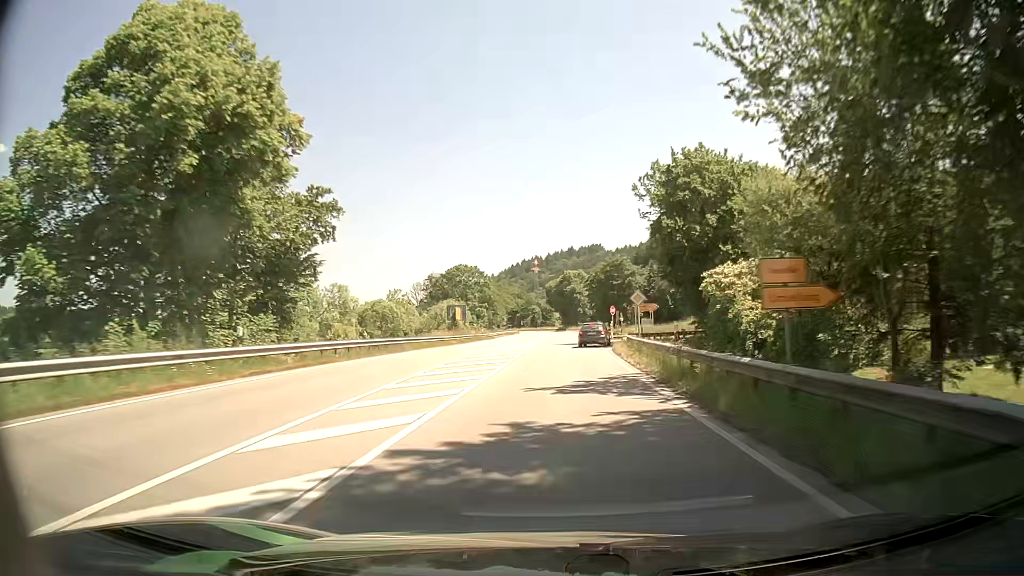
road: primary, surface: asphalt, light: Day
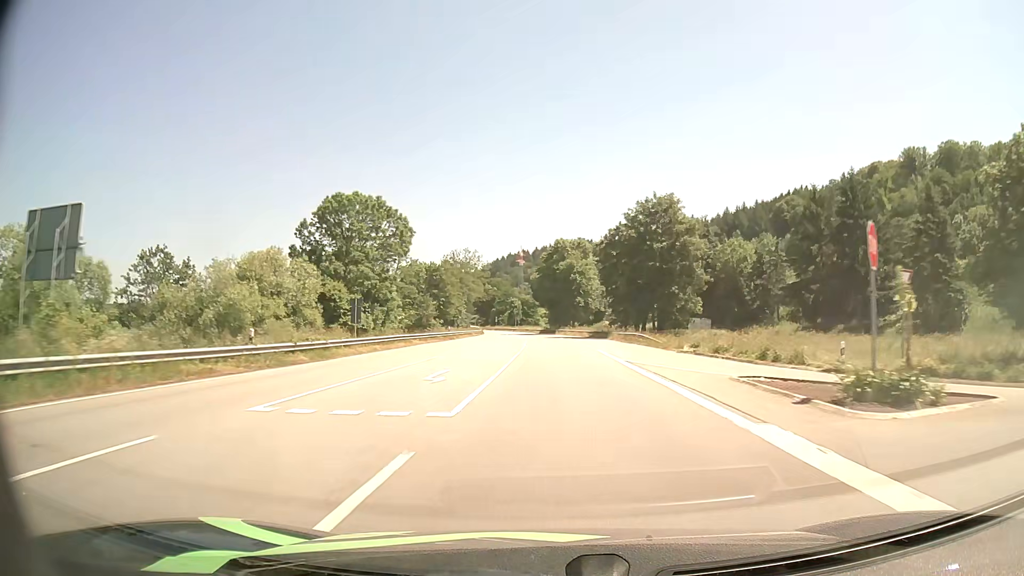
(+1.2, +65.2) m; +2°
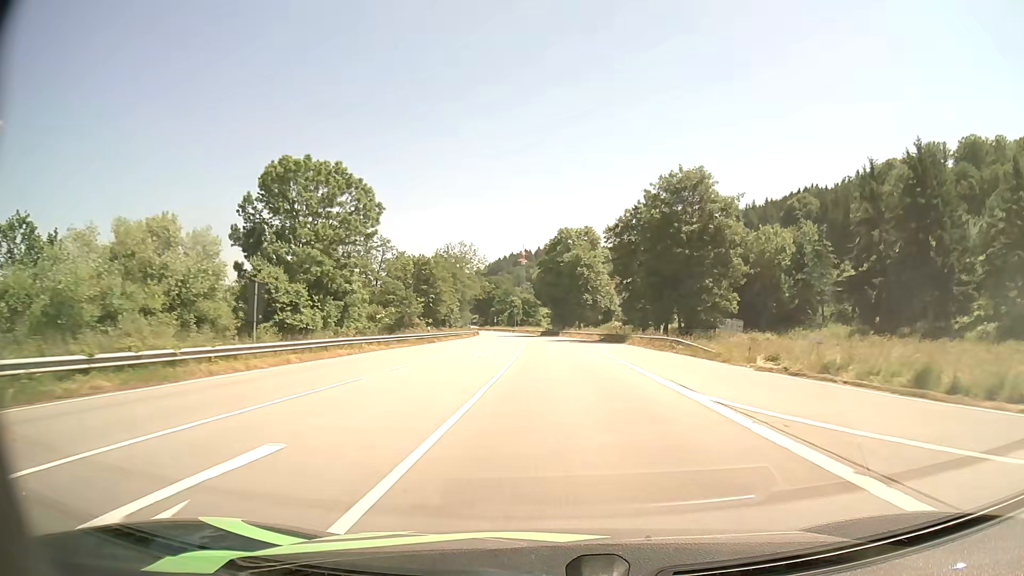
(0.0, +13.4) m; 0°
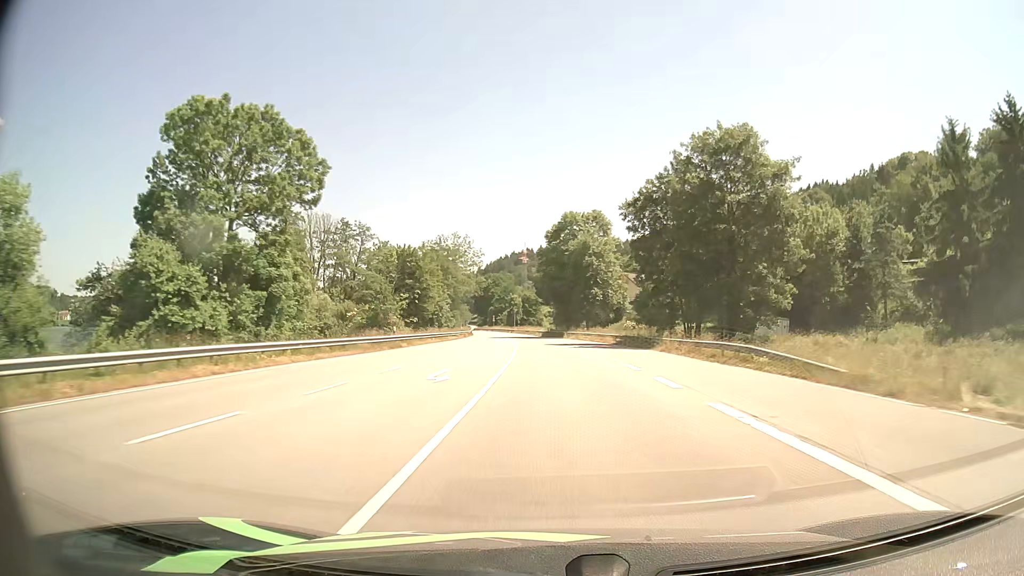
(0.0, +13.6) m; 0°
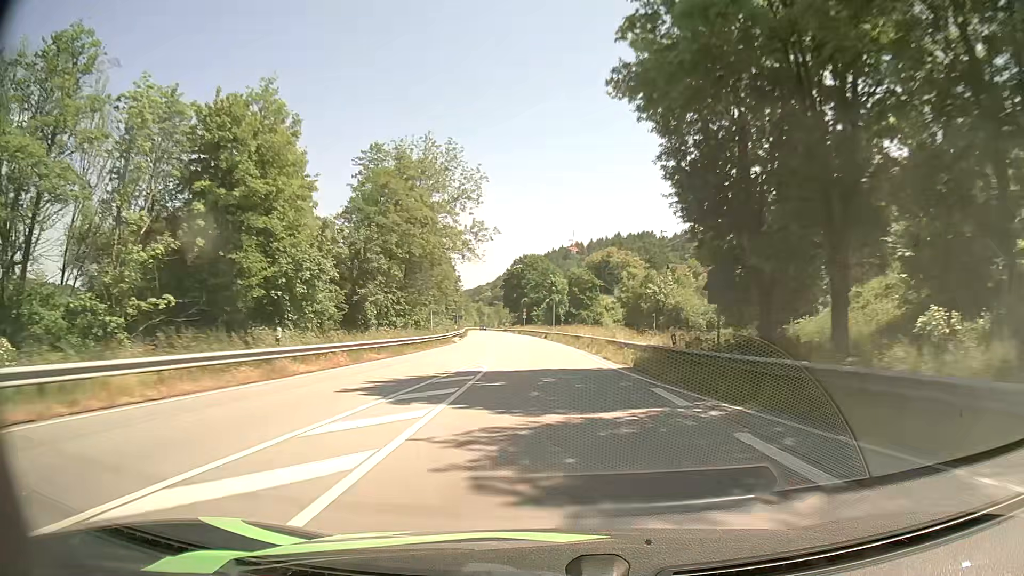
(-1.8, +68.9) m; -4°
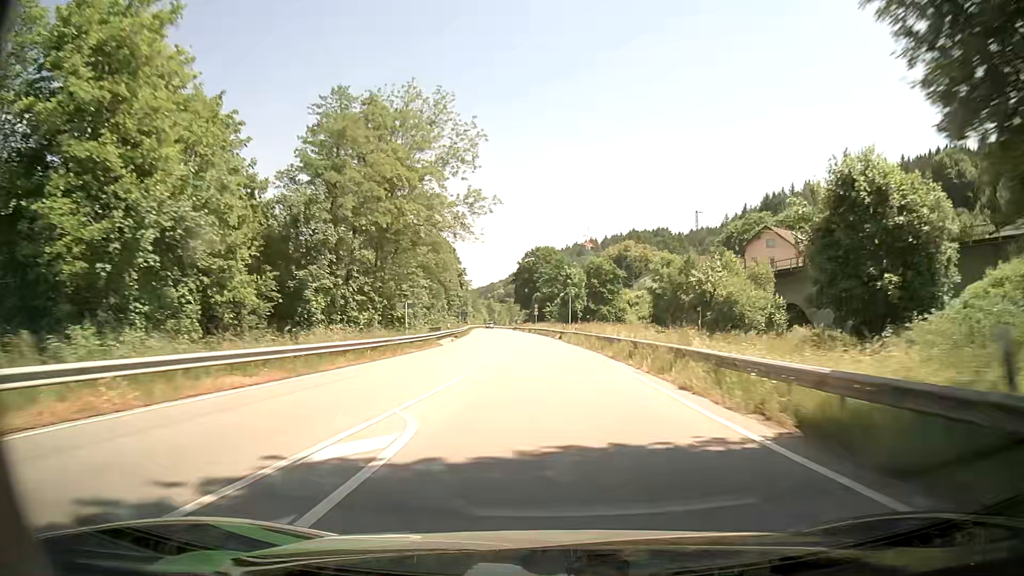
(-0.1, +14.1) m; -1°
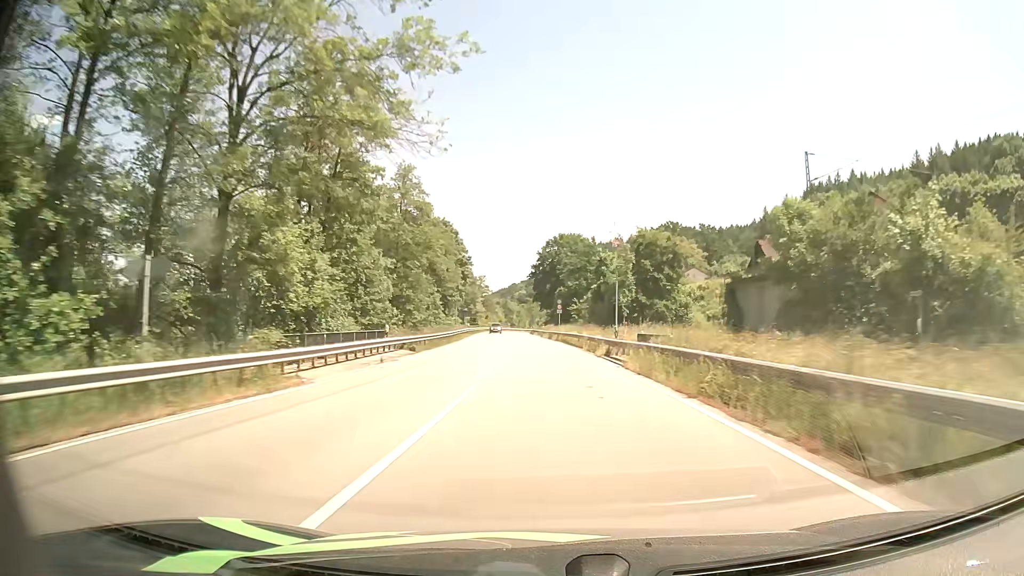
(-0.6, +28.5) m; -2°
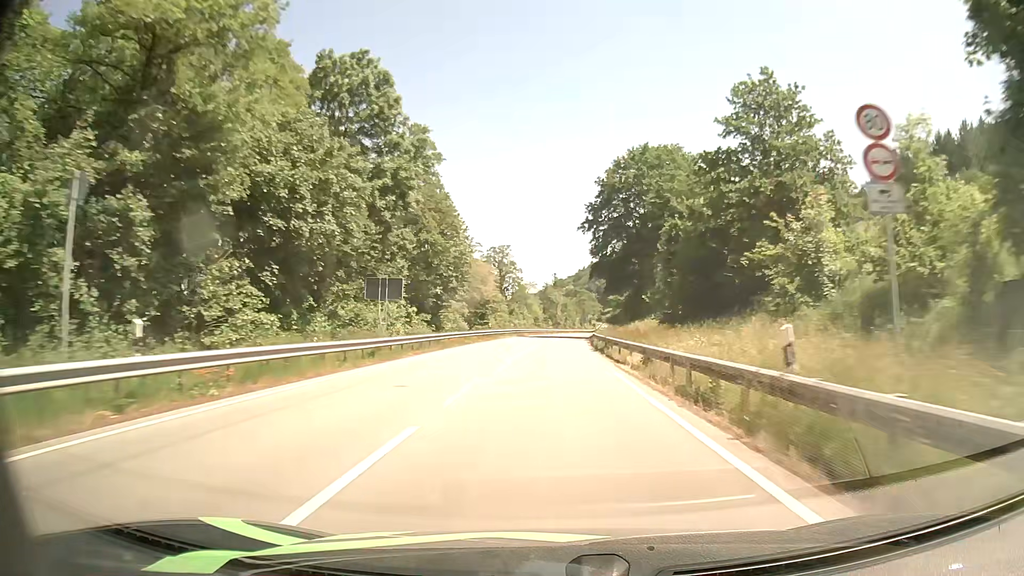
(-2.6, +72.5) m; -4°
(0, +10) (0, +20) (0, +30) (0, +40) (+1, +50) (+1, +60) (+2, +70) (+3, +80) (+3, +90) (+4, +100) m
